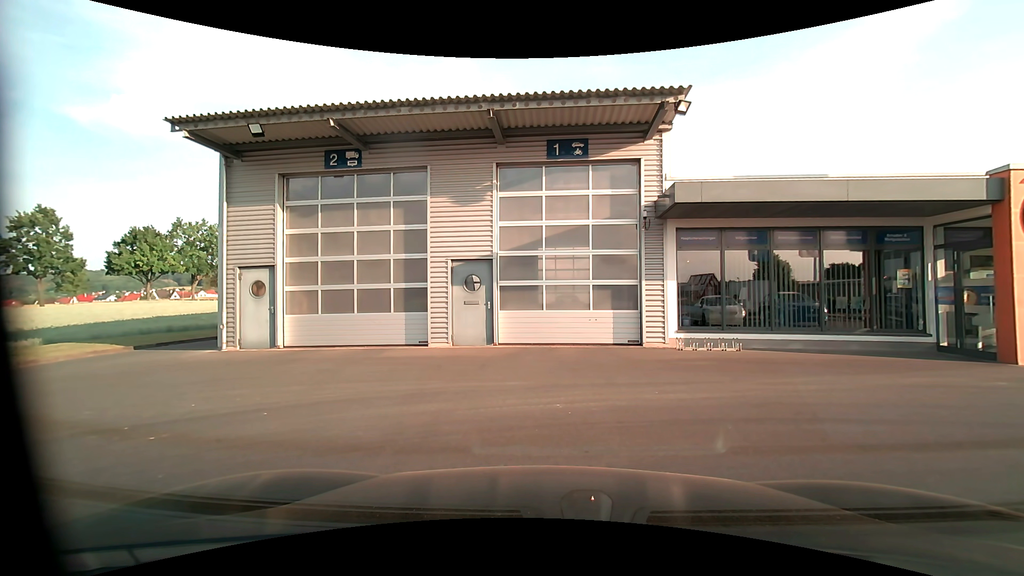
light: Day
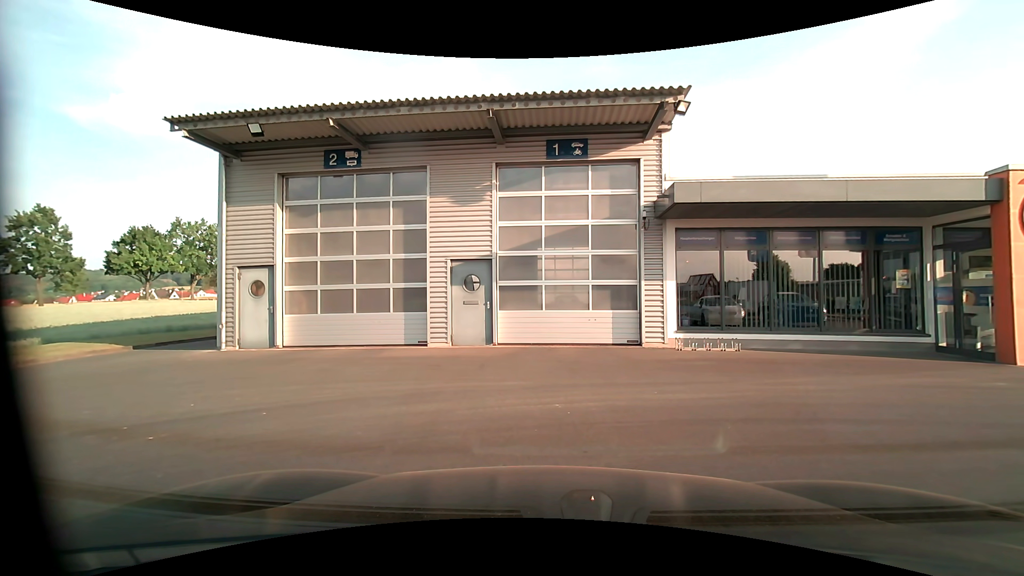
(0.0, 0.0) m; 0°
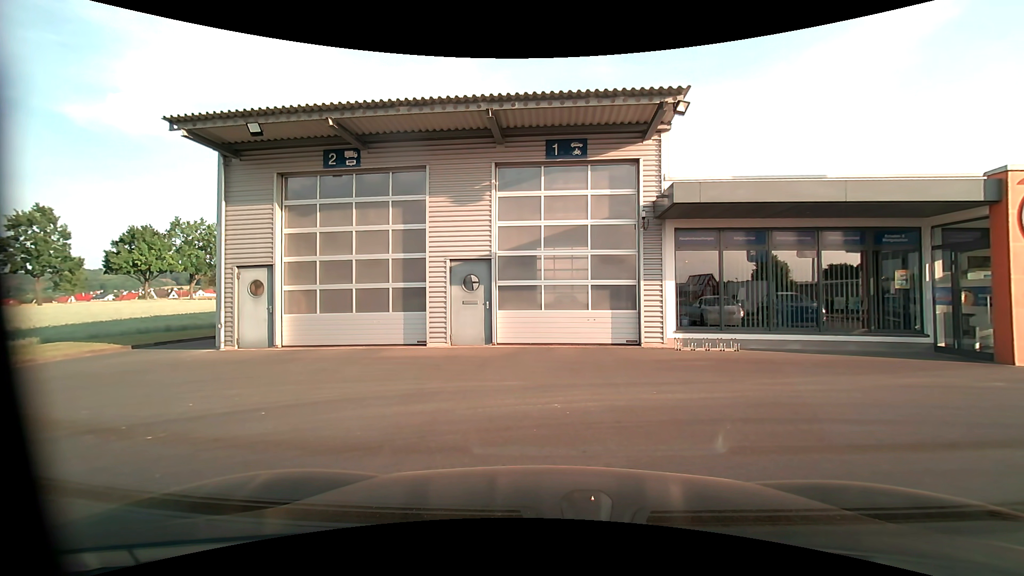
(0.0, 0.0) m; 0°
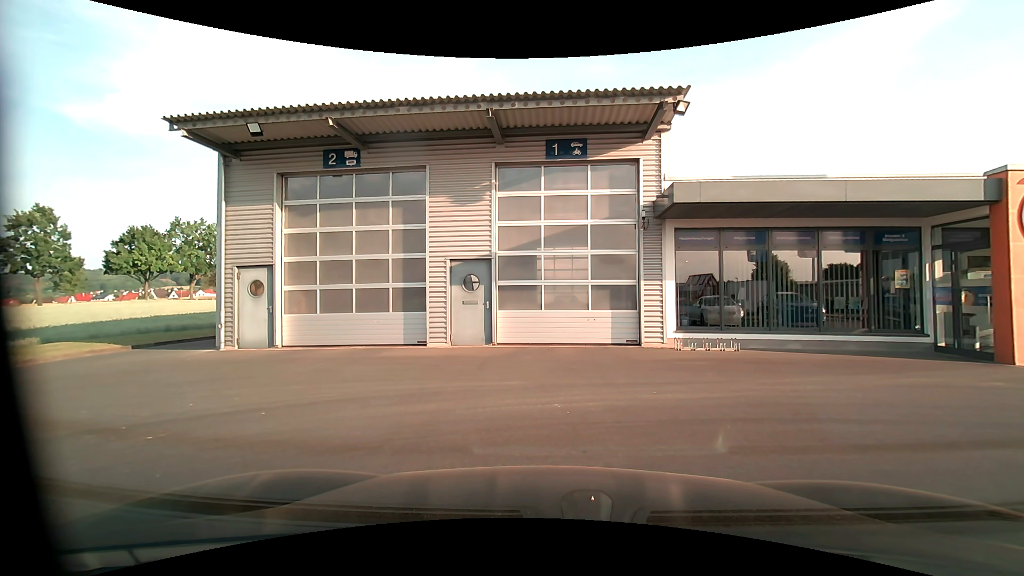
(0.0, 0.0) m; 0°
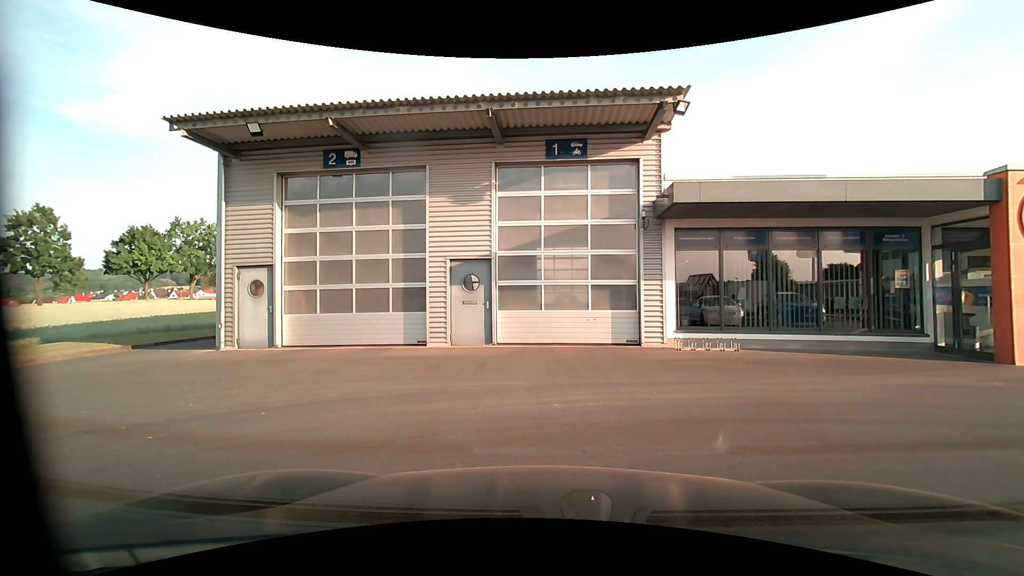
(0.0, 0.0) m; 0°
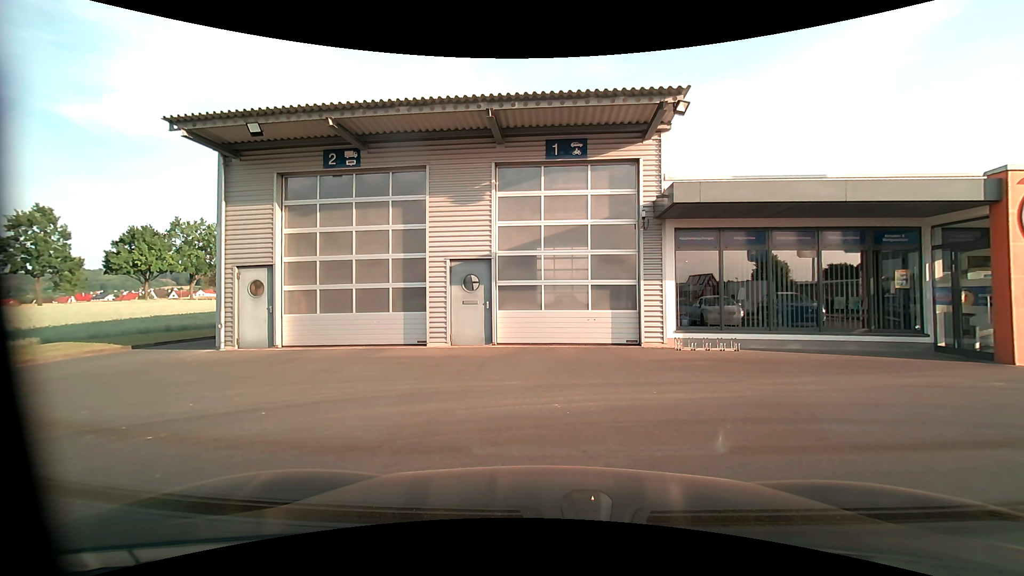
(0.0, 0.0) m; 0°
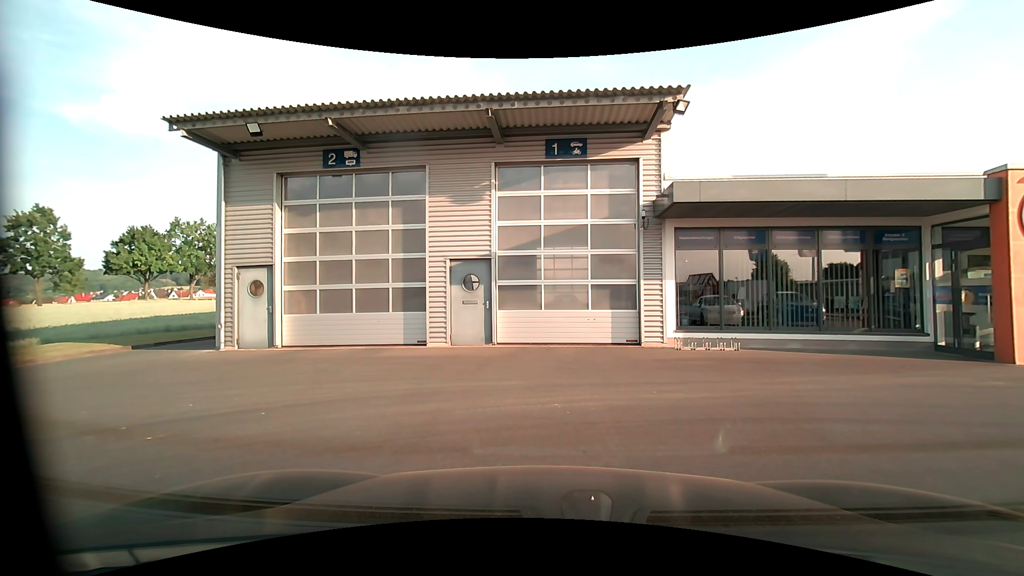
(0.0, 0.0) m; 0°
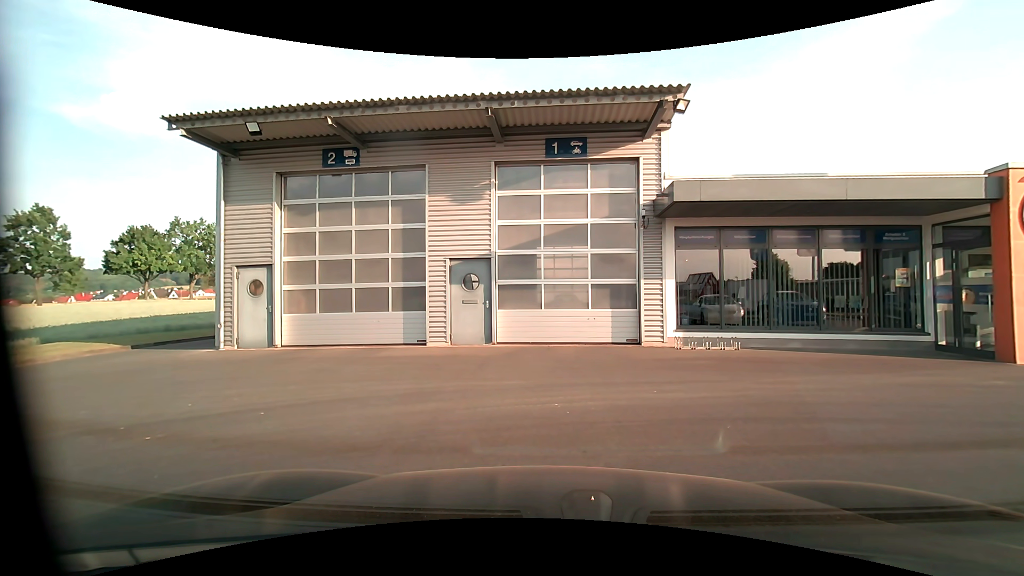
(0.0, 0.0) m; 0°
